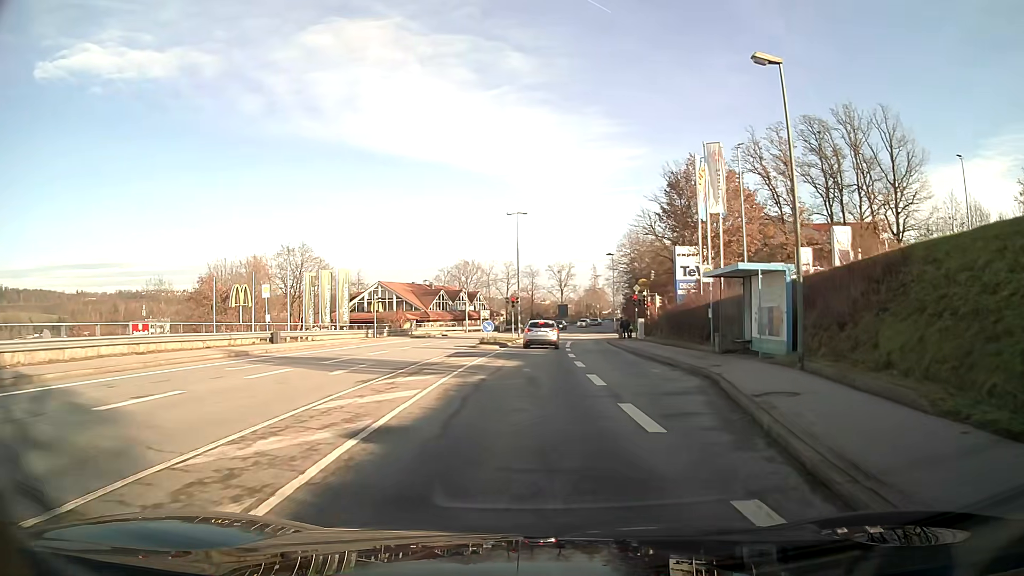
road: tertiary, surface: asphalt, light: Day
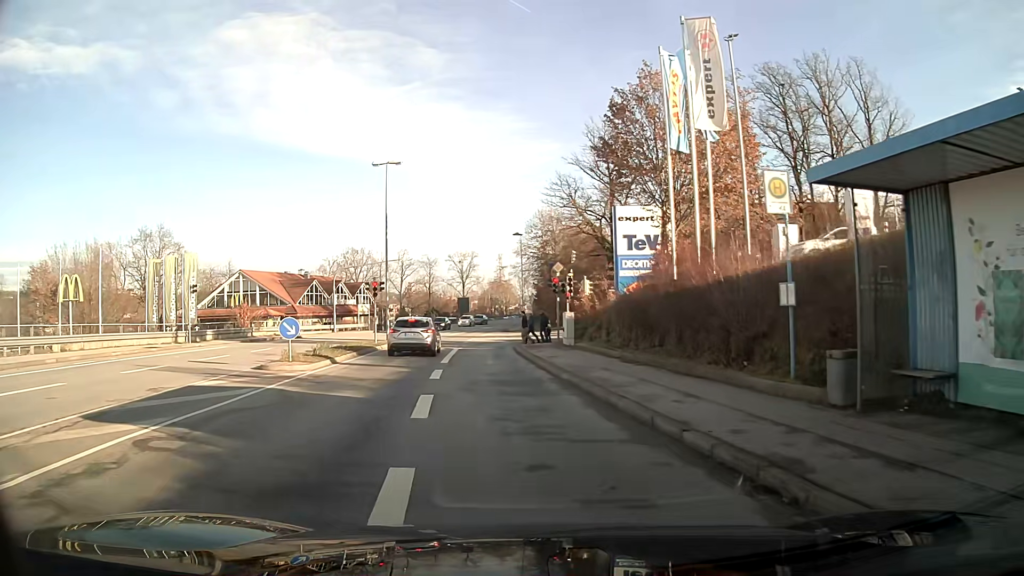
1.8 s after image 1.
(+1.2, +16.6) m; +5°
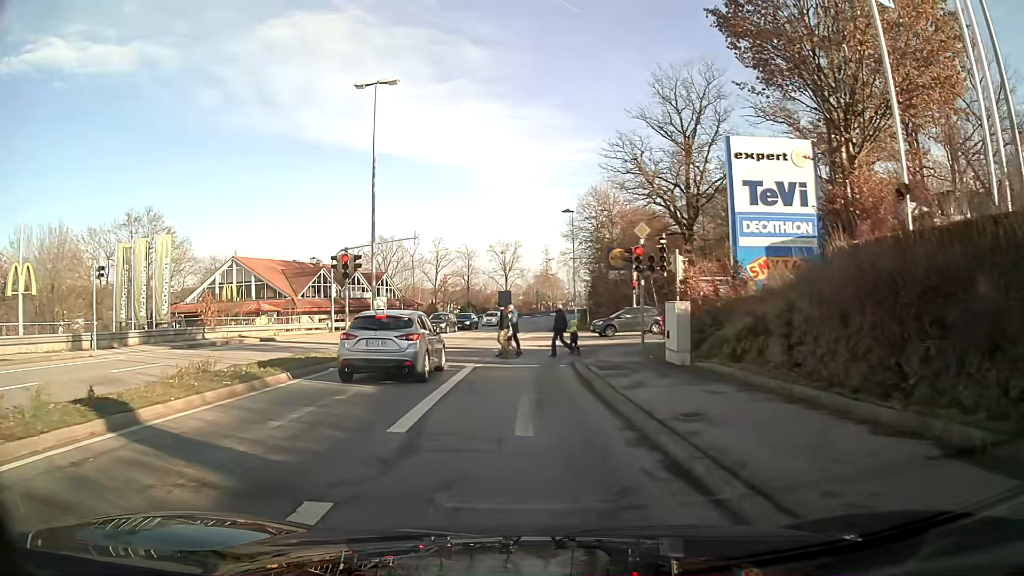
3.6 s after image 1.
(-0.5, +13.2) m; -3°
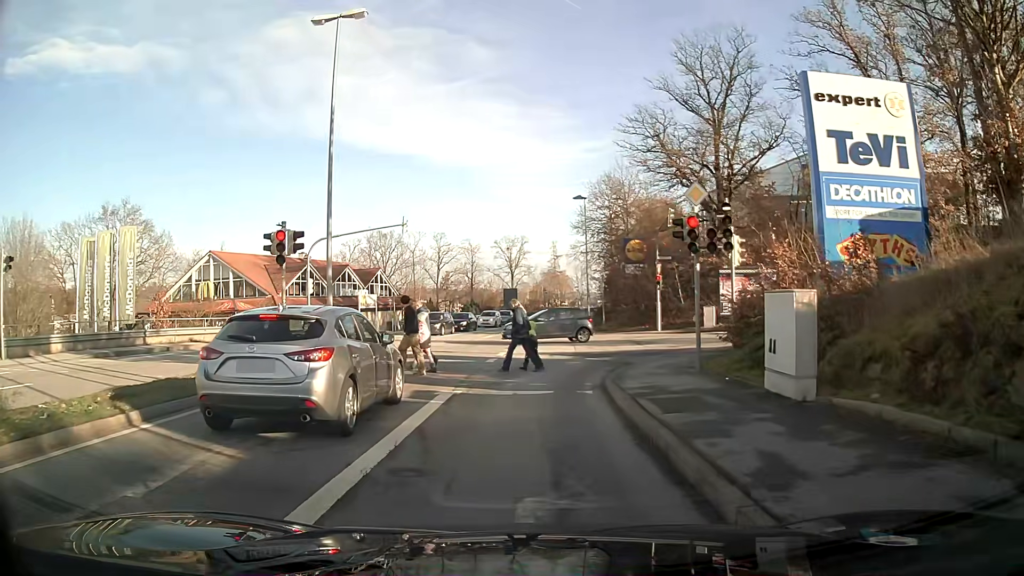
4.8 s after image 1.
(0.0, +6.1) m; -1°
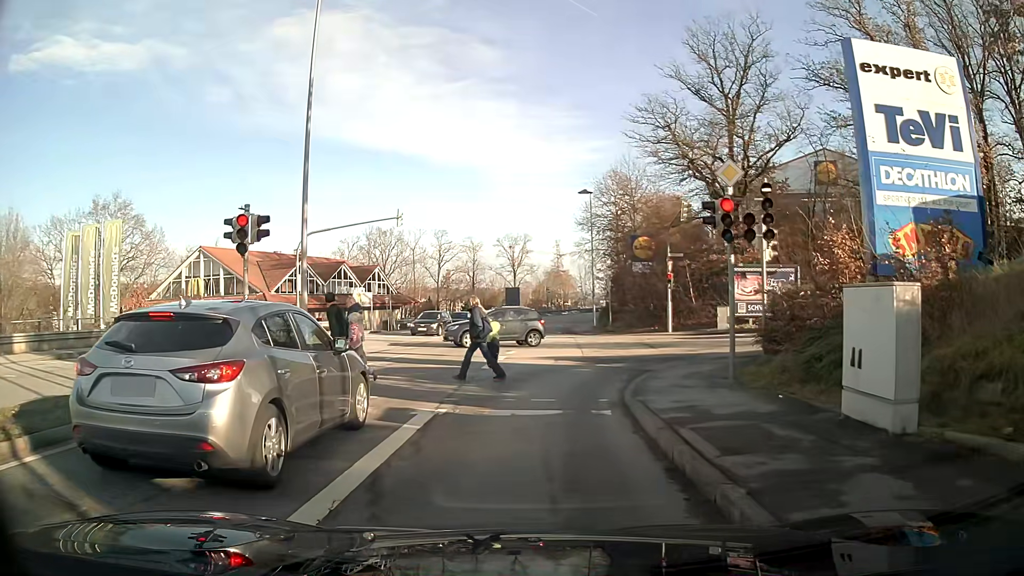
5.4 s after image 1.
(0.0, +2.3) m; 0°
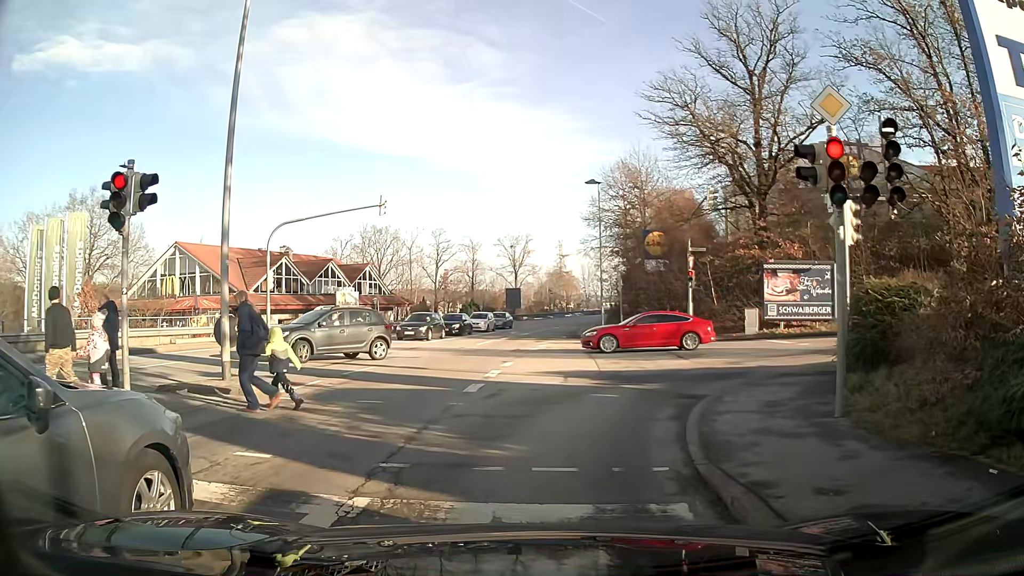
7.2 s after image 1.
(0.0, +4.4) m; +1°
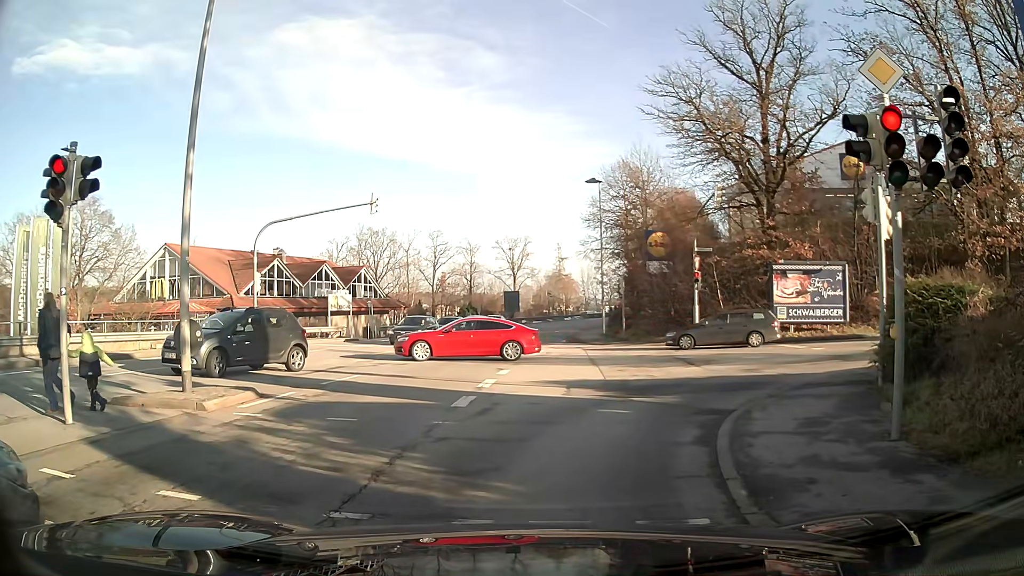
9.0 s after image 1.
(0.0, +1.4) m; 0°
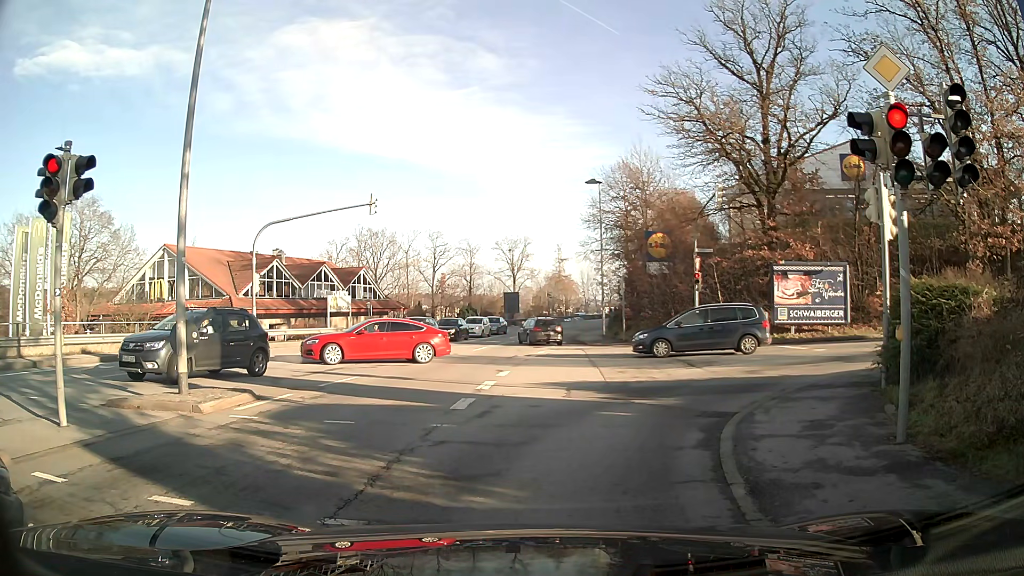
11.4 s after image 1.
(0.0, +0.2) m; 0°
